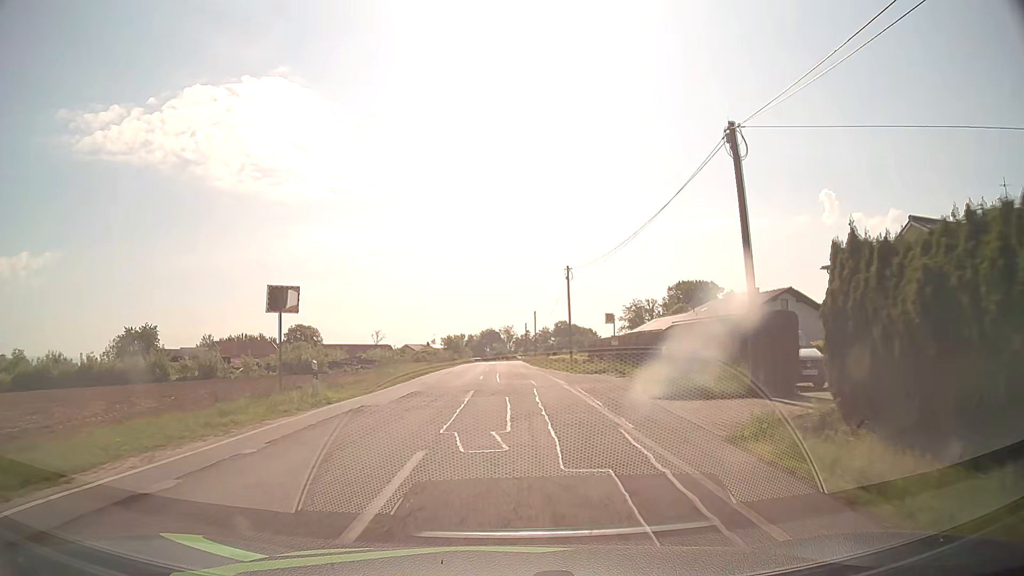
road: tertiary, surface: asphalt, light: Day
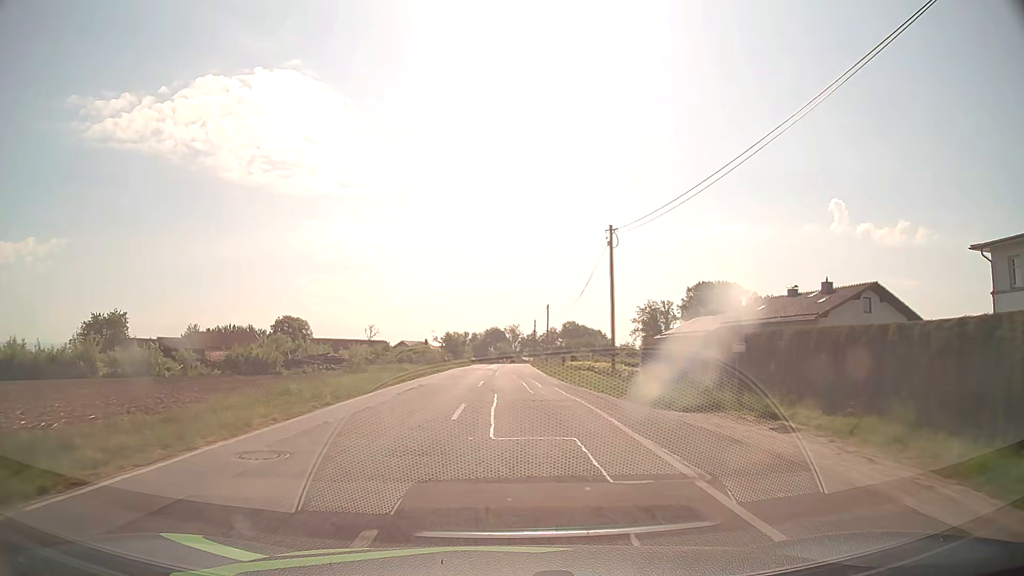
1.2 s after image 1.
(+0.1, +16.0) m; 0°
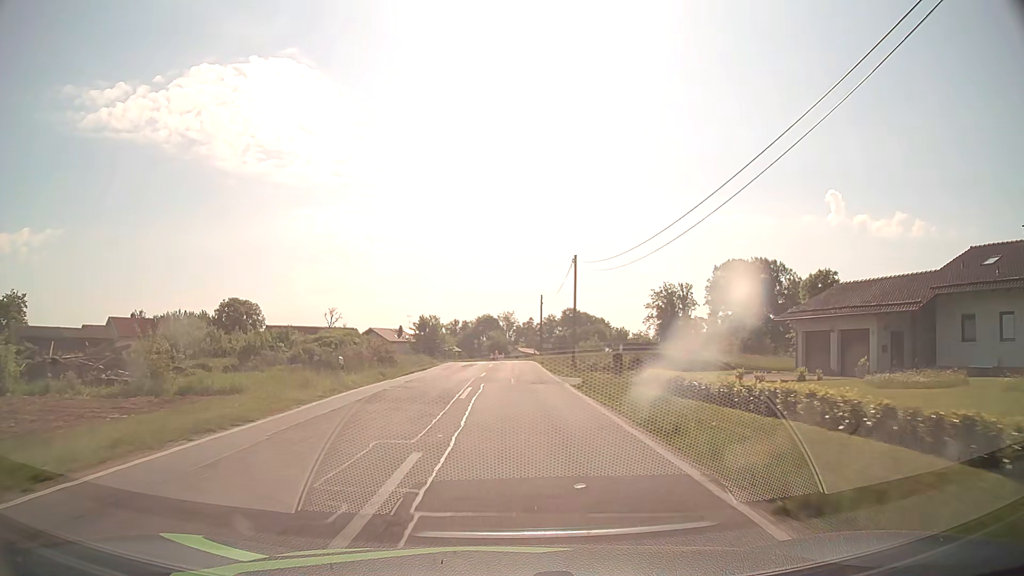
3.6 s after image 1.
(0.0, +33.3) m; 0°
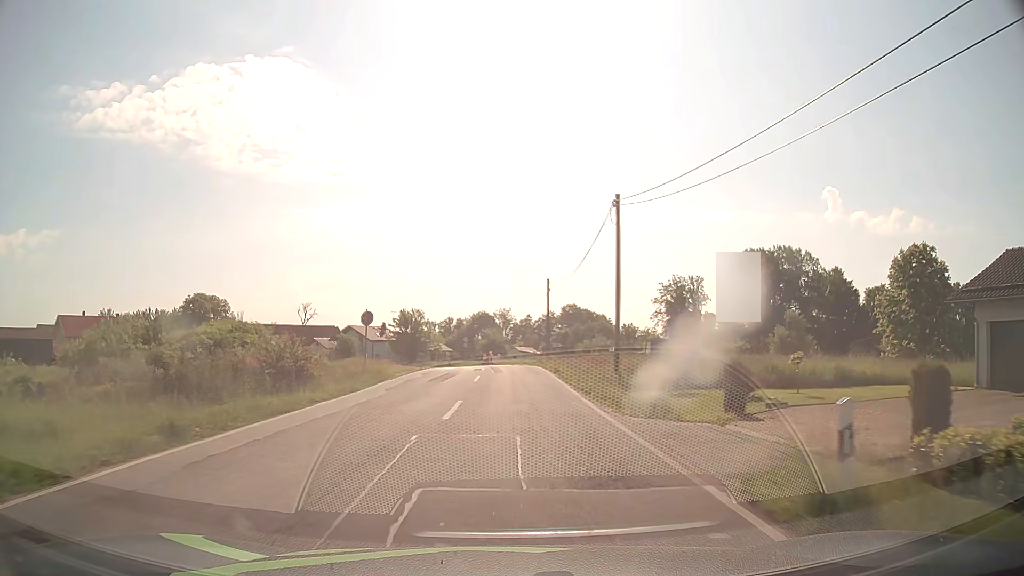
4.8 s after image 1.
(+0.1, +15.9) m; 0°
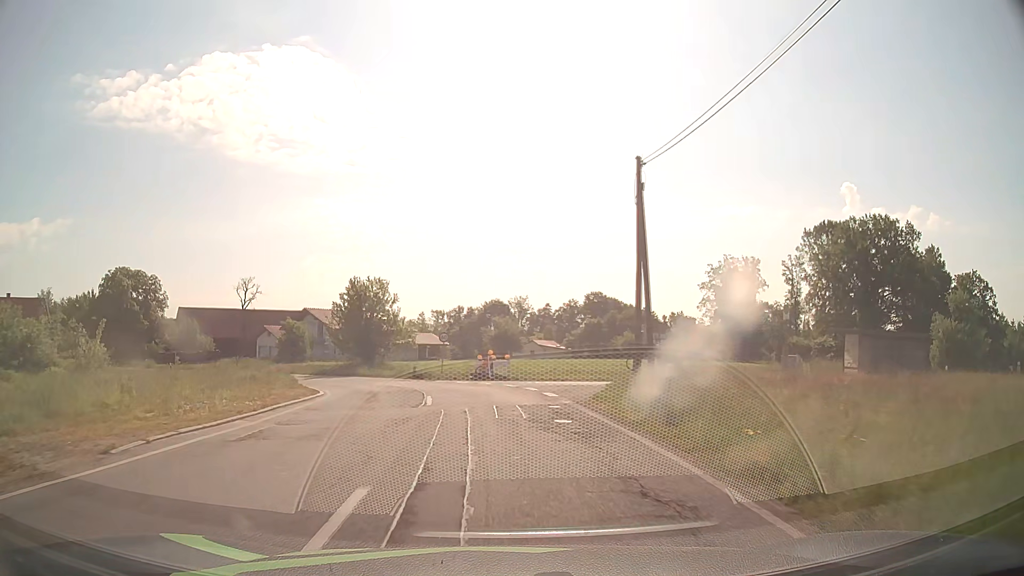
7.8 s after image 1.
(+0.2, +34.0) m; -1°
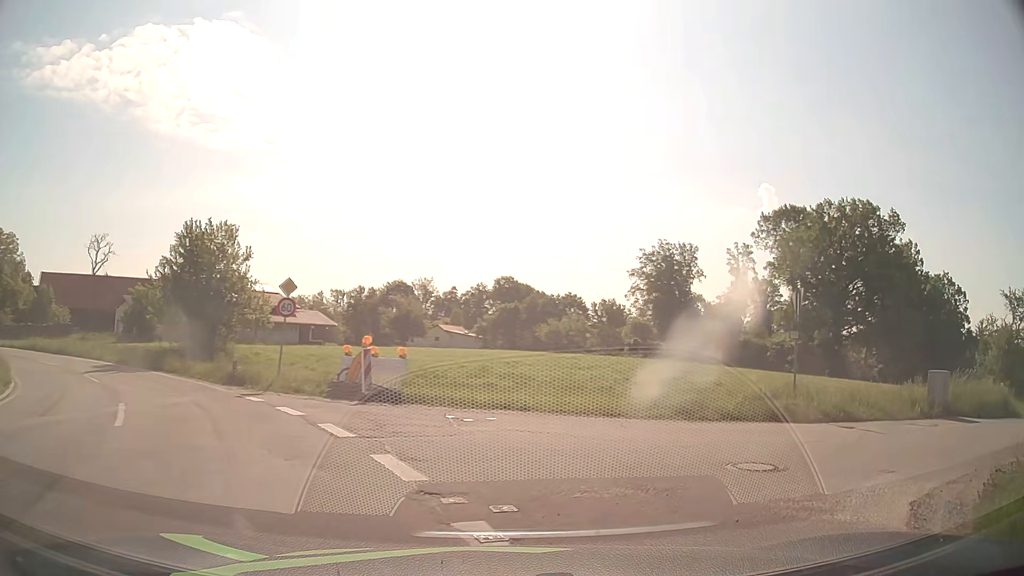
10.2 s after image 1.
(-0.1, +17.3) m; +7°
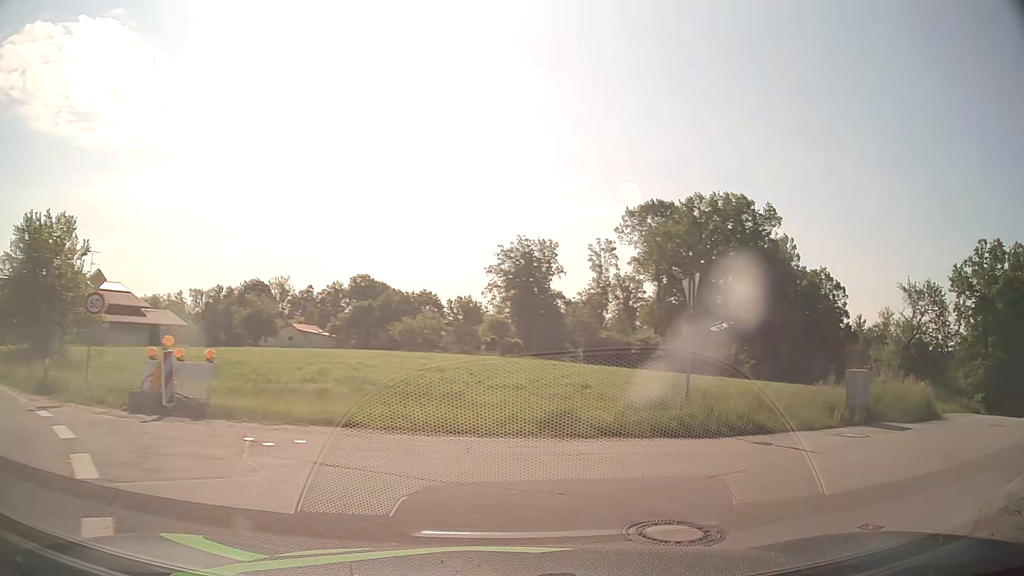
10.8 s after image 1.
(+0.3, +2.9) m; +13°
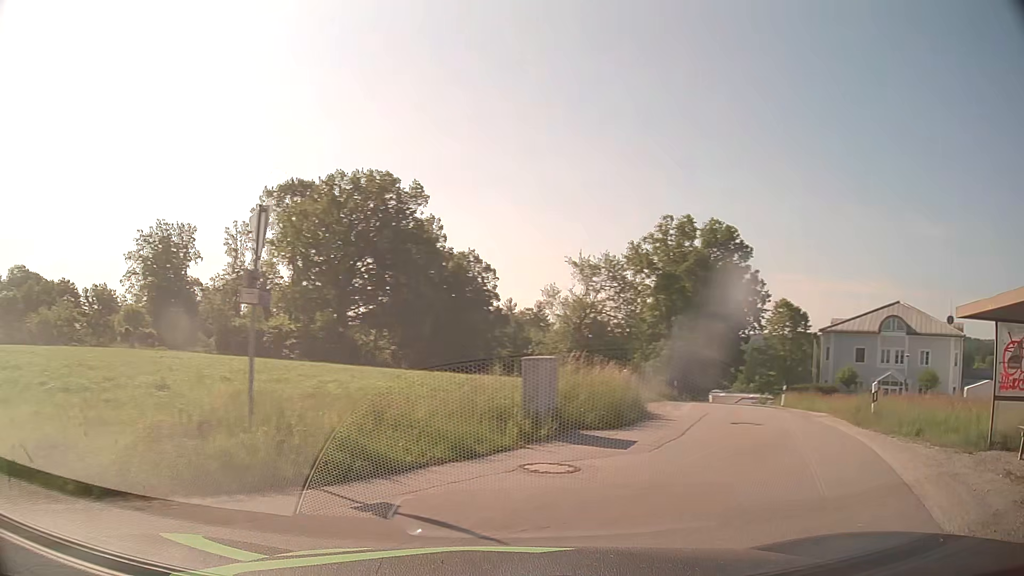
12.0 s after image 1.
(+1.3, +5.4) m; +29°
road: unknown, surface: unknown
(+3, +9) (+7, +19) (+11, +28) (+14, +37) (+18, +47) (+21, +56) (+25, +65) (+29, +74) (+33, +84) (+37, +93) m
